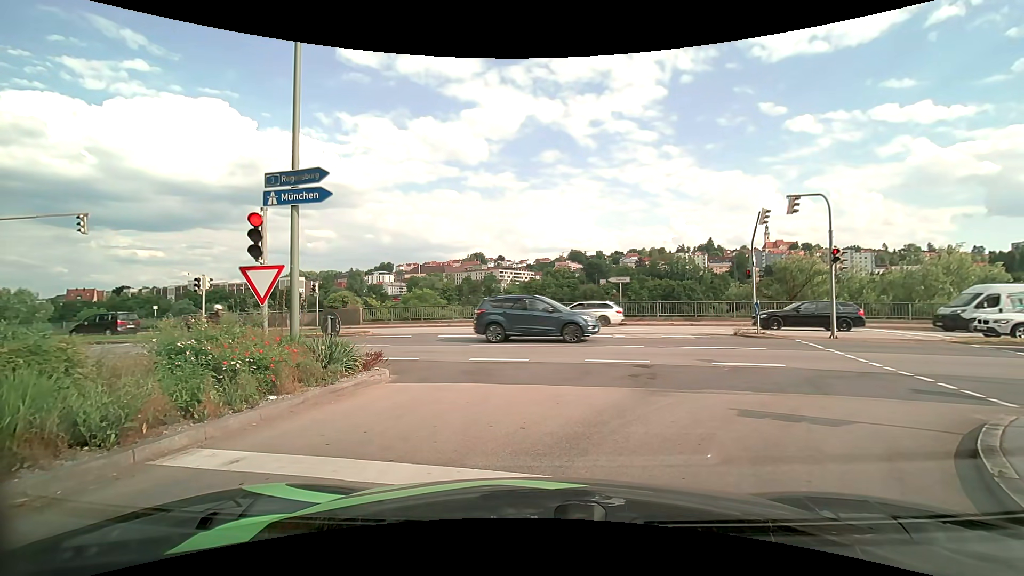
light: Day
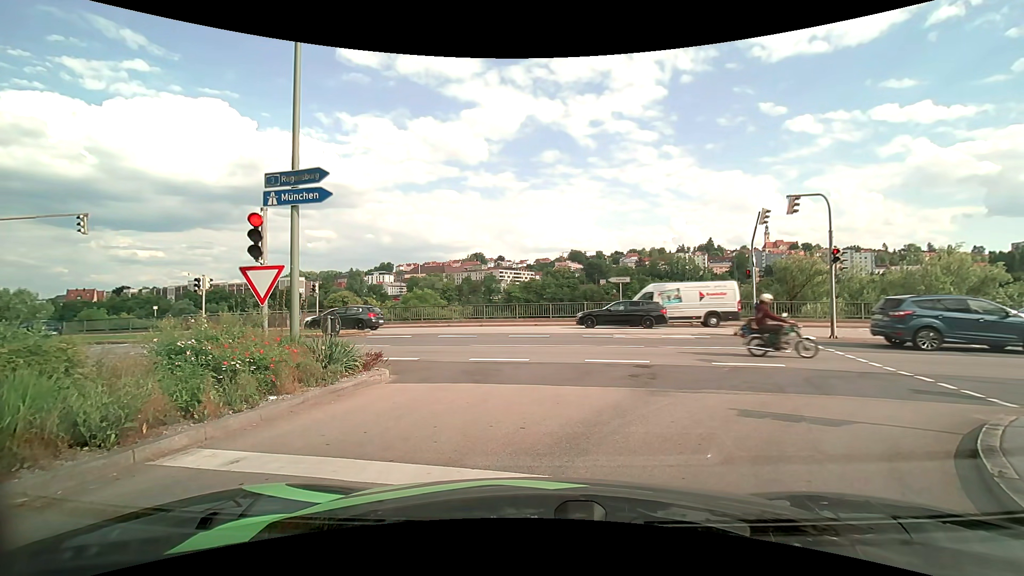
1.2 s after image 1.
(0.0, 0.0) m; 0°
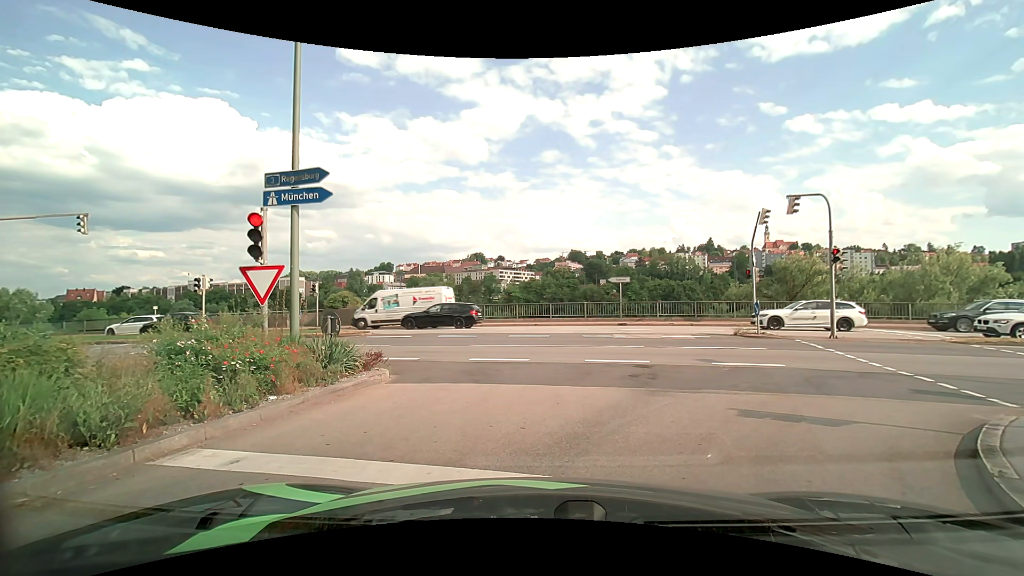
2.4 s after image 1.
(0.0, 0.0) m; 0°
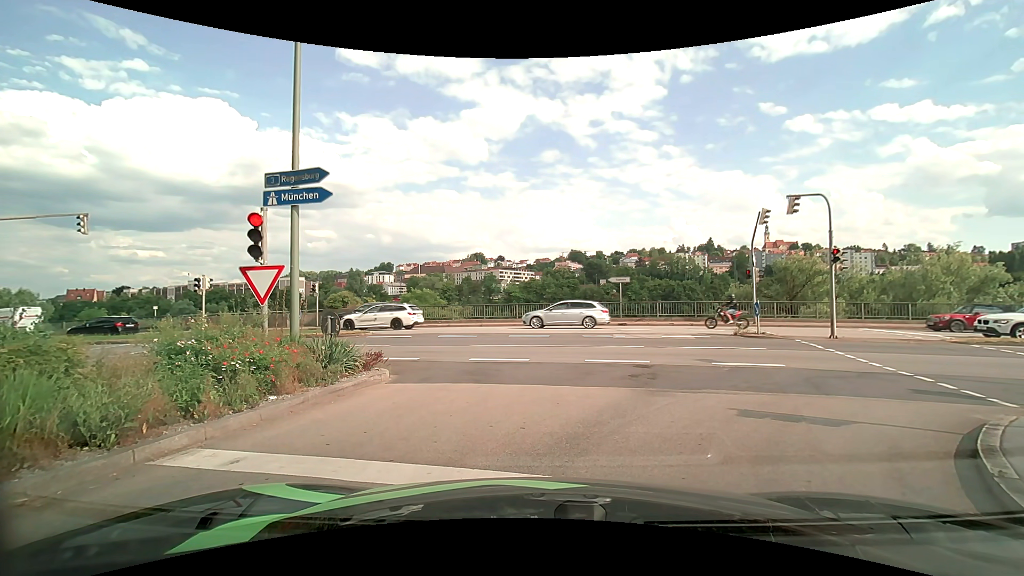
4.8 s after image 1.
(0.0, 0.0) m; 0°
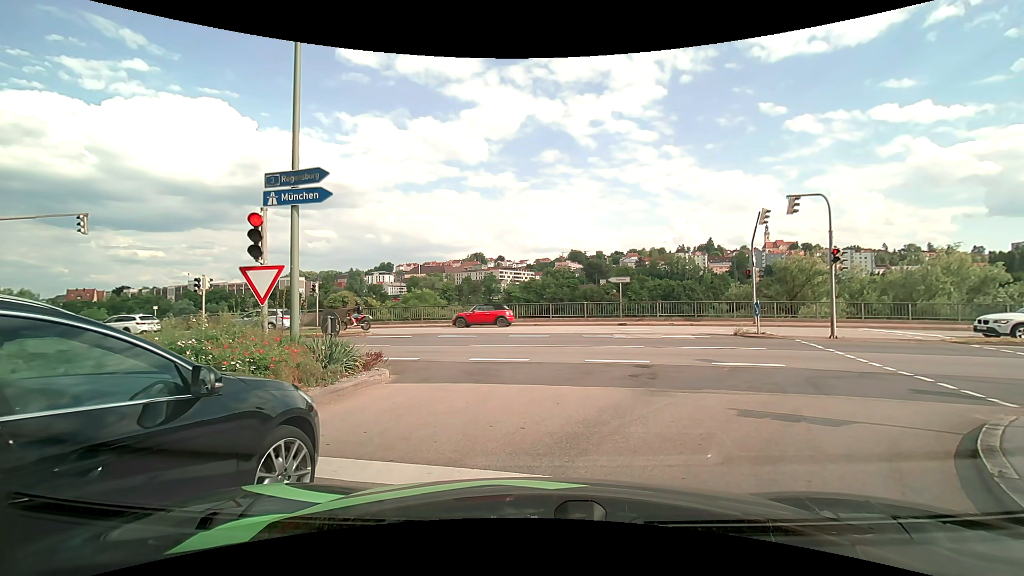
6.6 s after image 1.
(0.0, 0.0) m; 0°
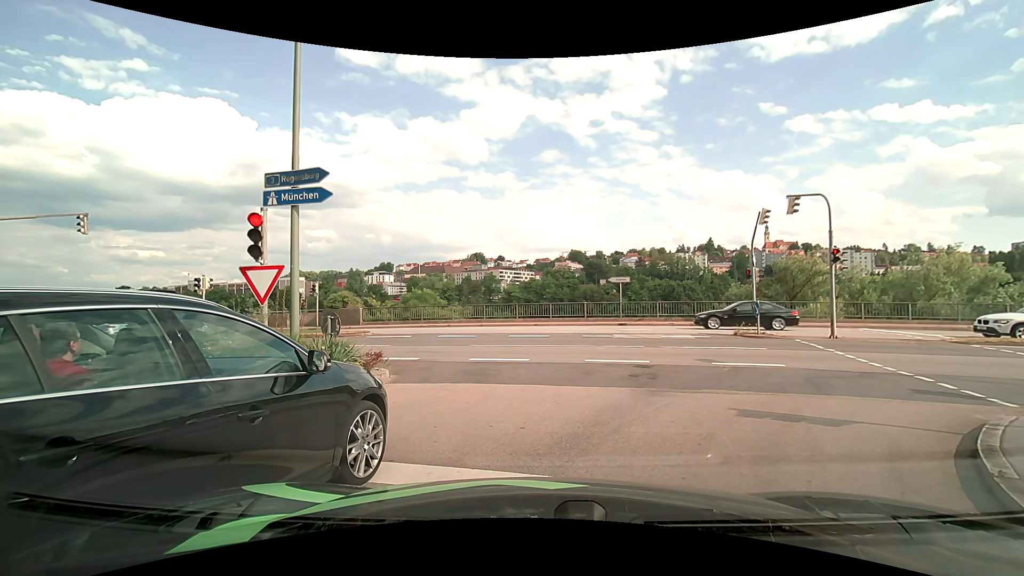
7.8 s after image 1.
(0.0, 0.0) m; 0°
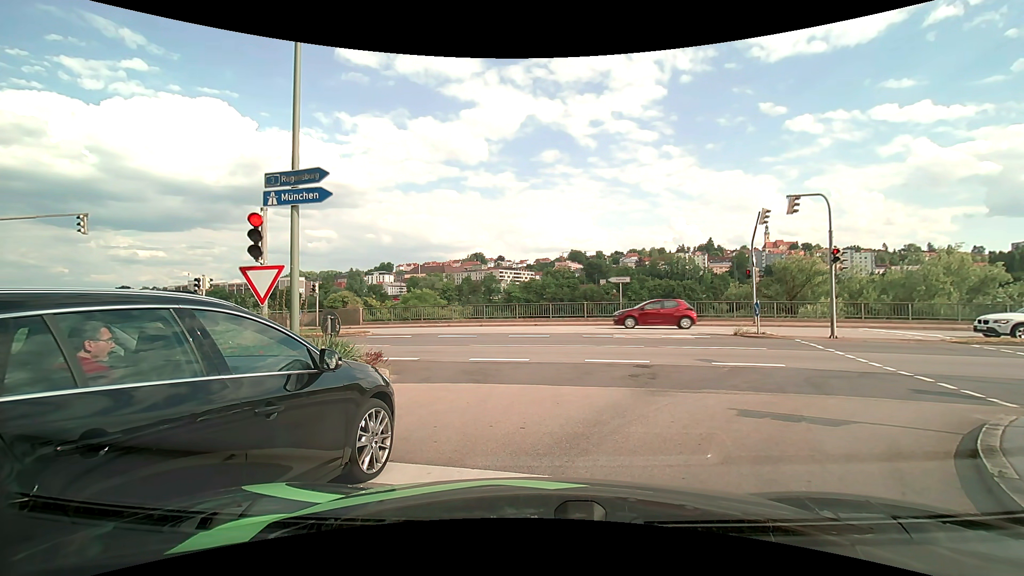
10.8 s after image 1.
(0.0, 0.0) m; 0°
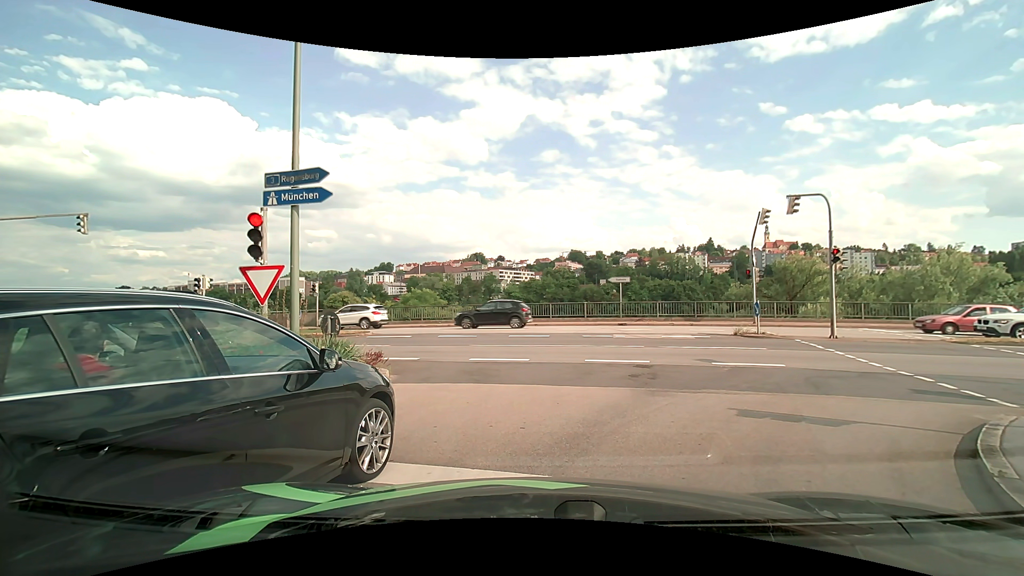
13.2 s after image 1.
(0.0, 0.0) m; 0°
(+3, +9) (+12, +14) (+22, +13) (+32, +11) (+41, +8) (+51, +6) (+61, +3) (+70, +1) (+80, -2) (+90, -4) m
